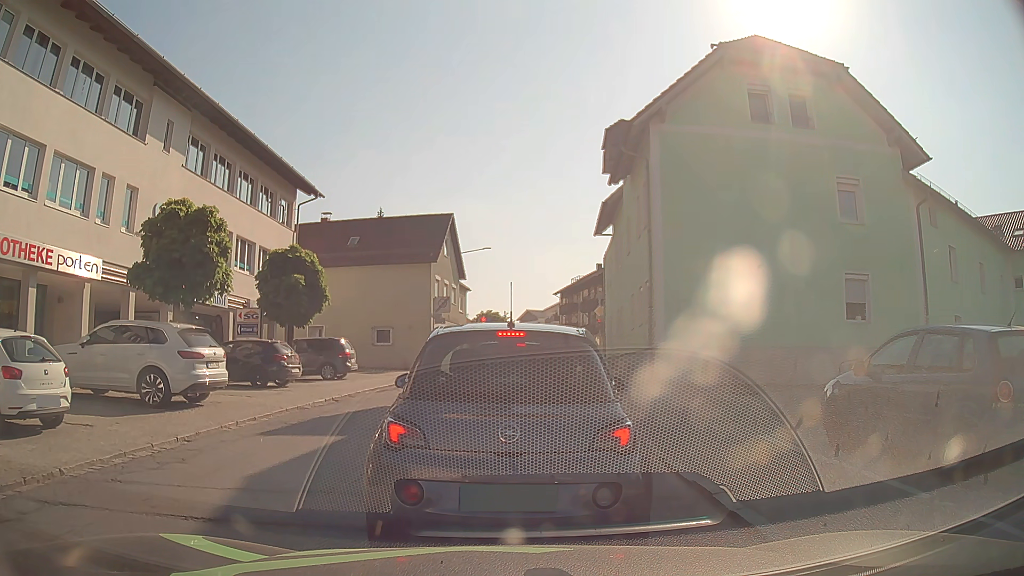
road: secondary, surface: asphalt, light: Day
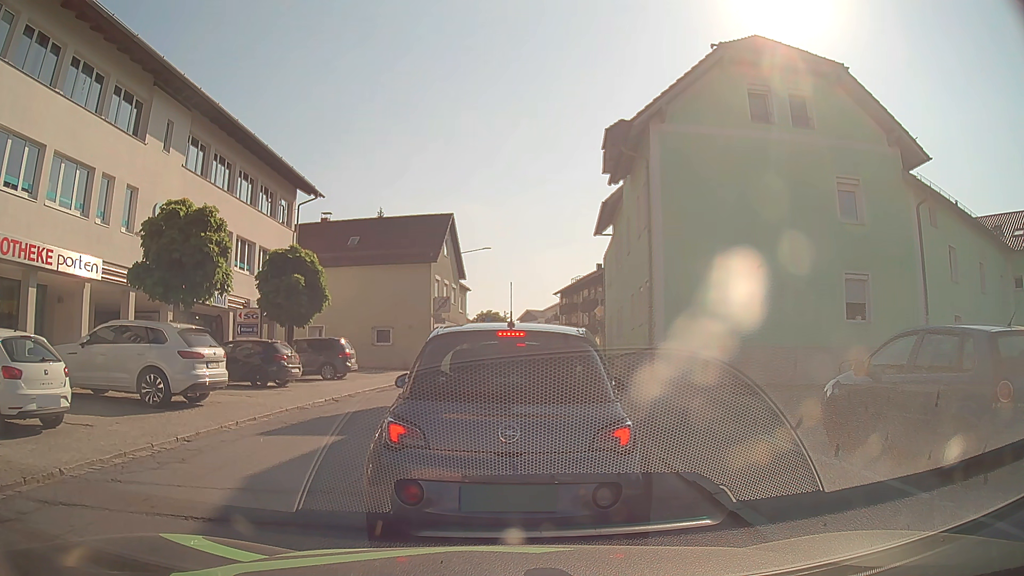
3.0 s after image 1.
(0.0, 0.0) m; 0°
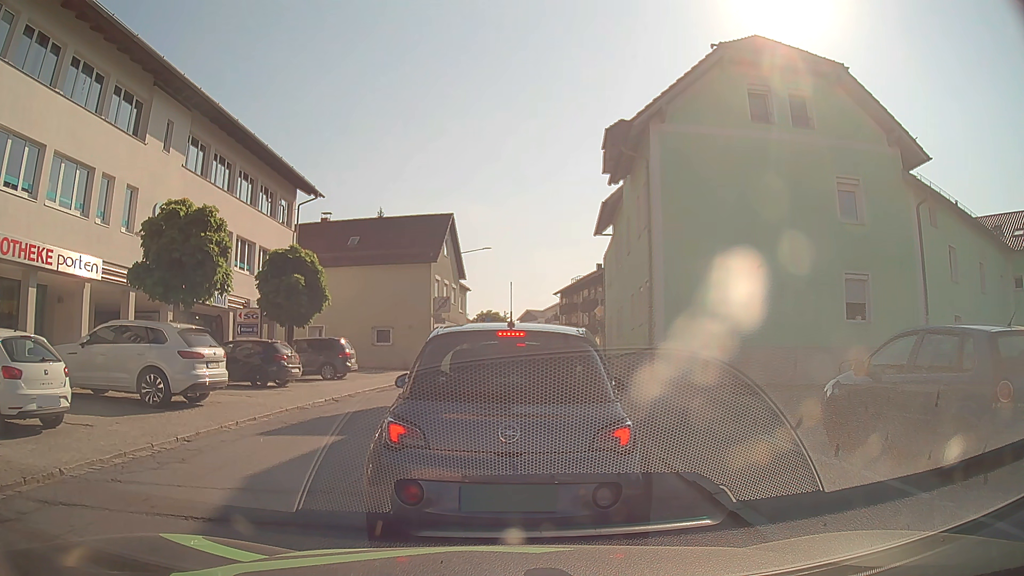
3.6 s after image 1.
(0.0, 0.0) m; 0°
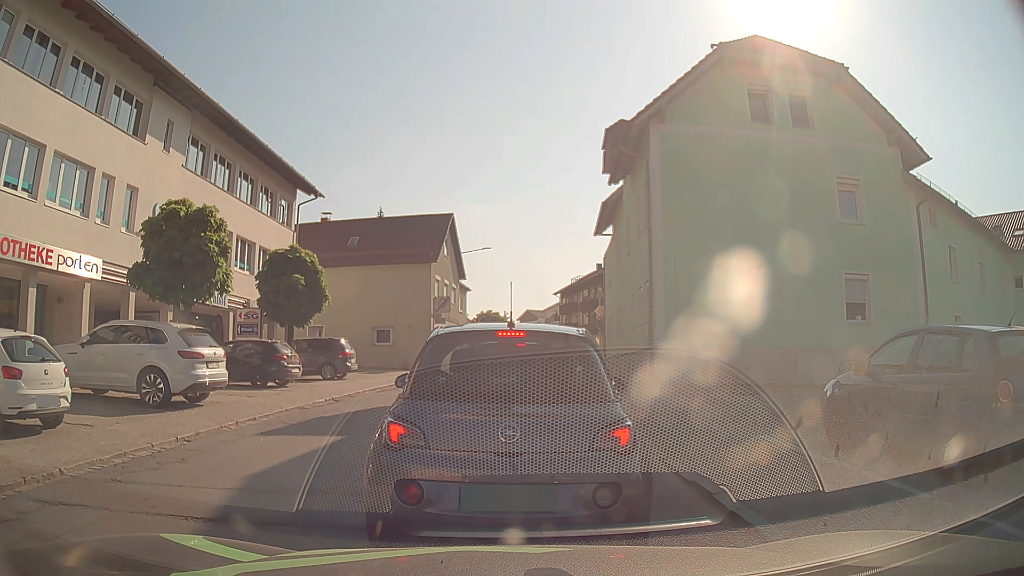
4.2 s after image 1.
(0.0, 0.0) m; 0°
(0, +10) (+1, +20) (+2, +30) (+3, +40) (+5, +50) (+6, +60) (+1, +68) (-9, +69) (-19, +69) (-29, +68) m
